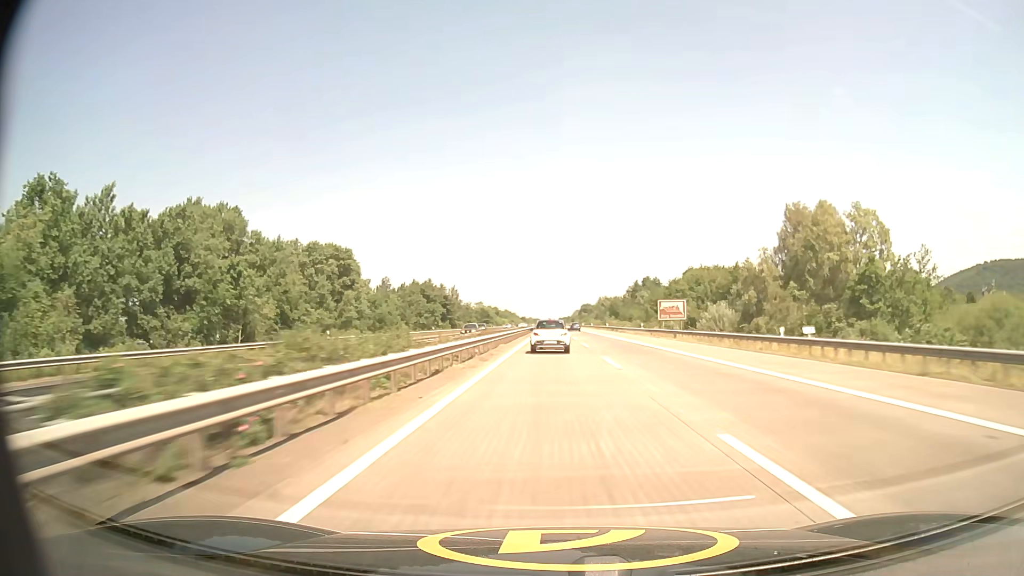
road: motorway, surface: asphalt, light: Day
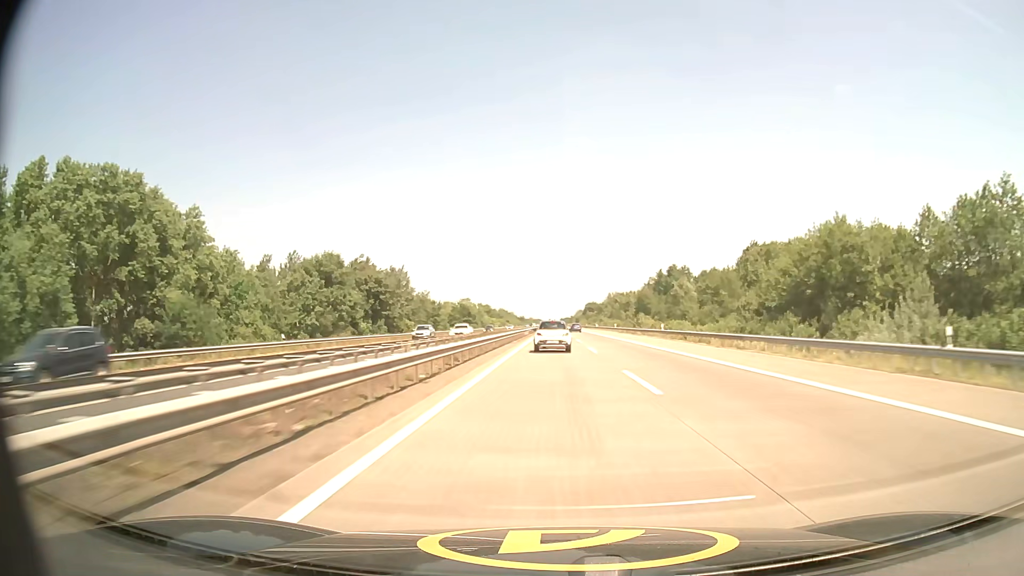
(-0.1, +61.7) m; 0°
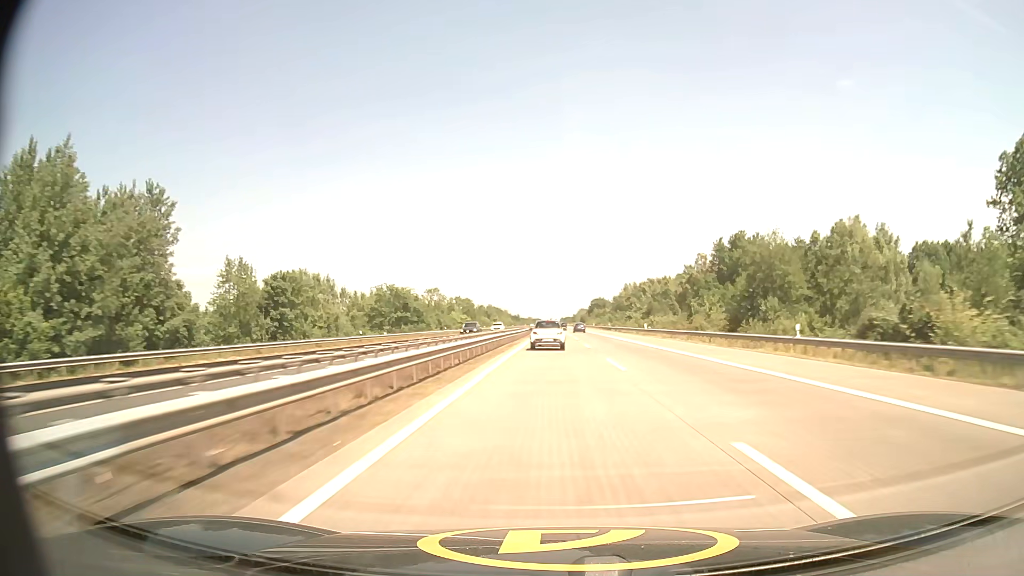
(0.0, +84.1) m; 0°
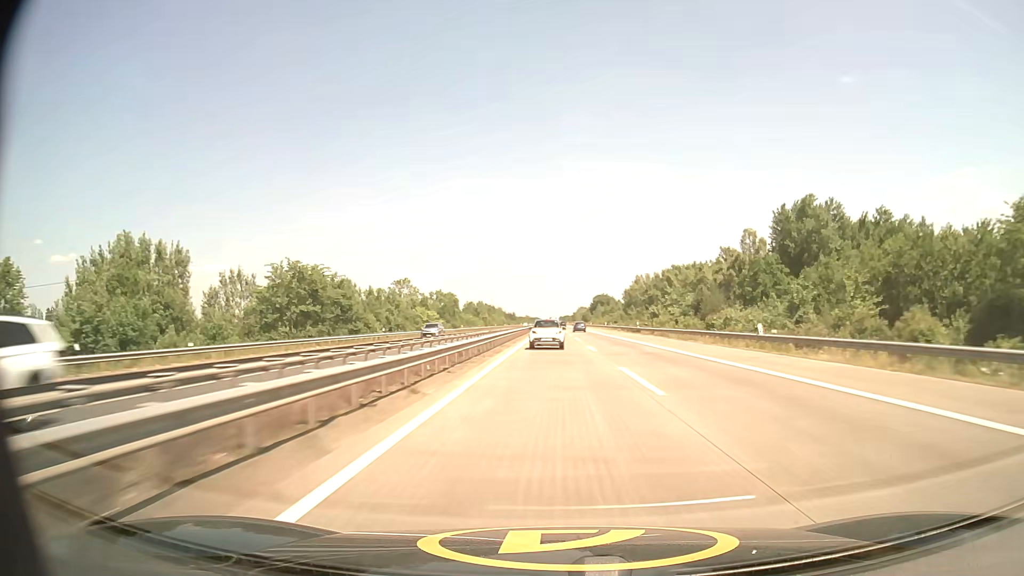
(0.0, +42.8) m; 0°
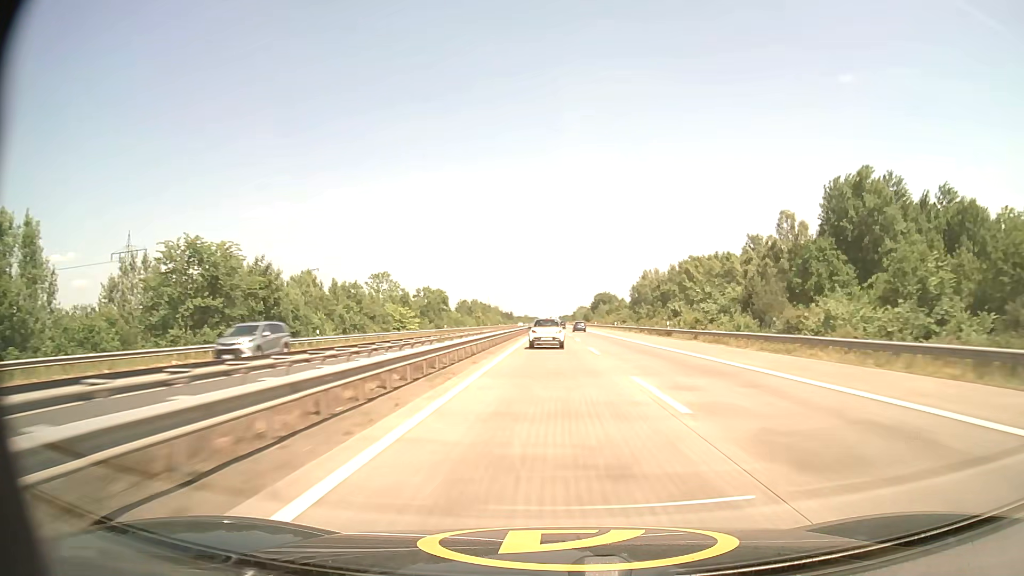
(0.0, +21.4) m; 0°
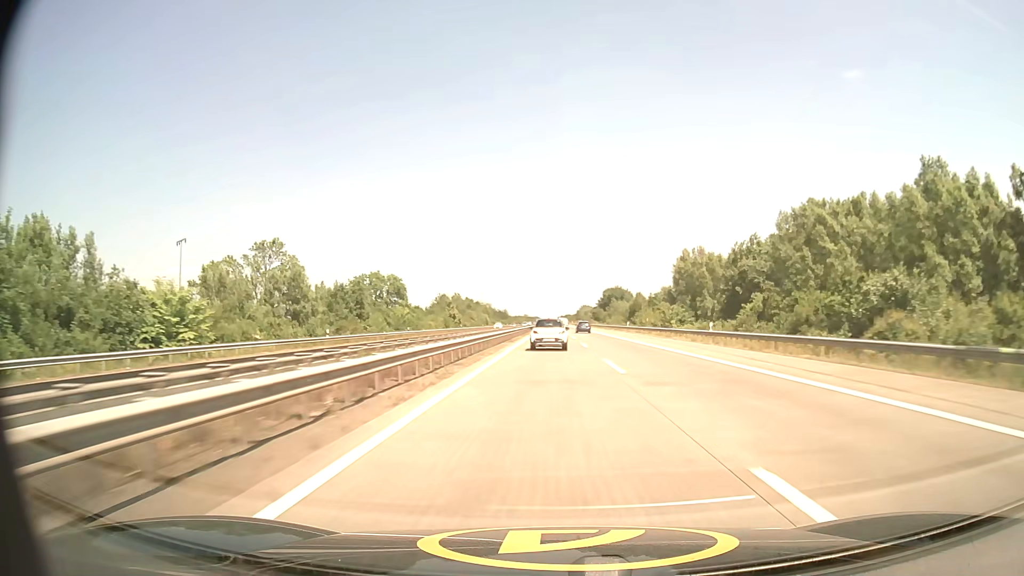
(0.0, +64.2) m; 0°
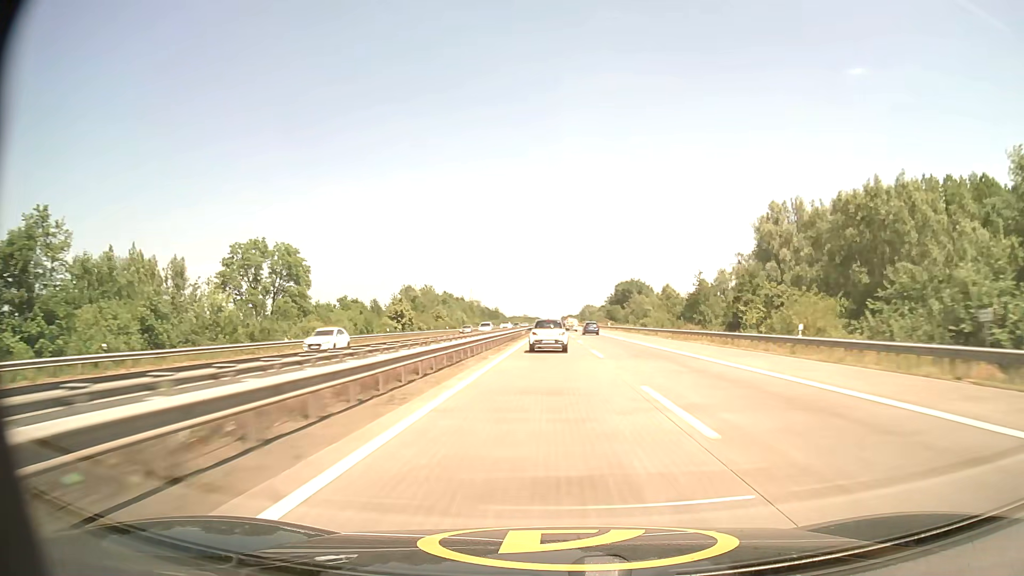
(-0.1, +63.6) m; 0°
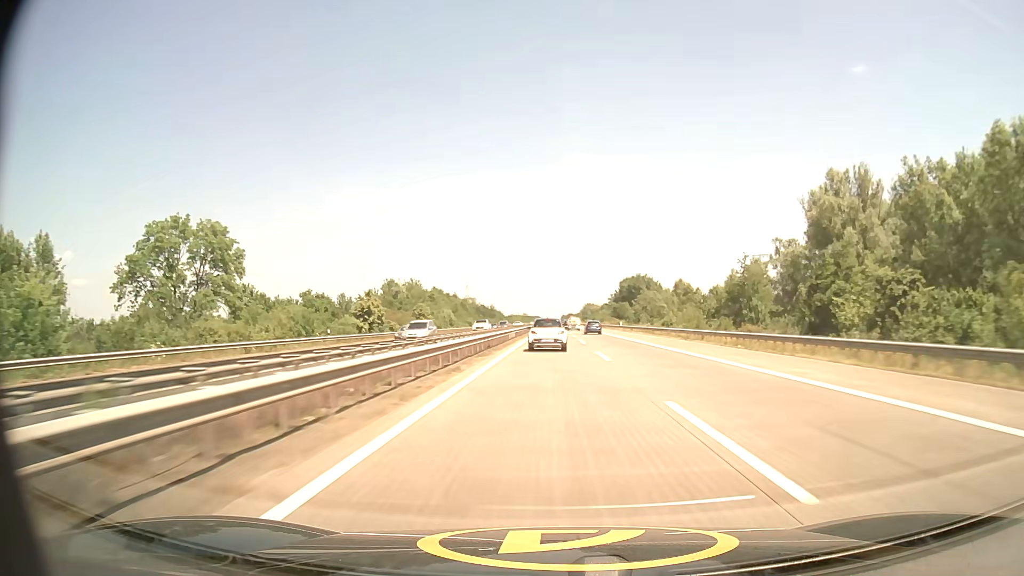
(0.0, +21.0) m; 0°
